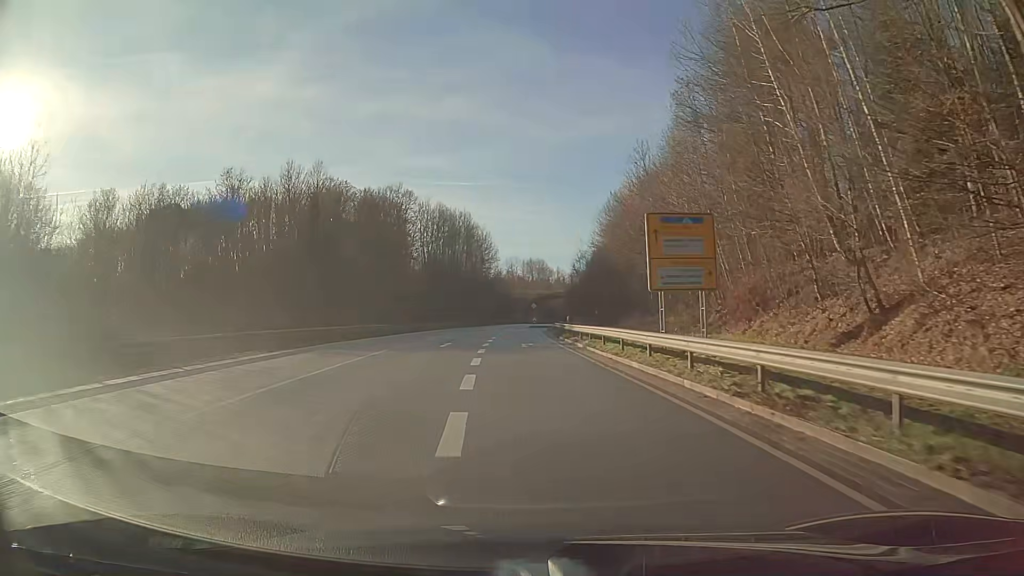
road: primary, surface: asphalt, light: Day
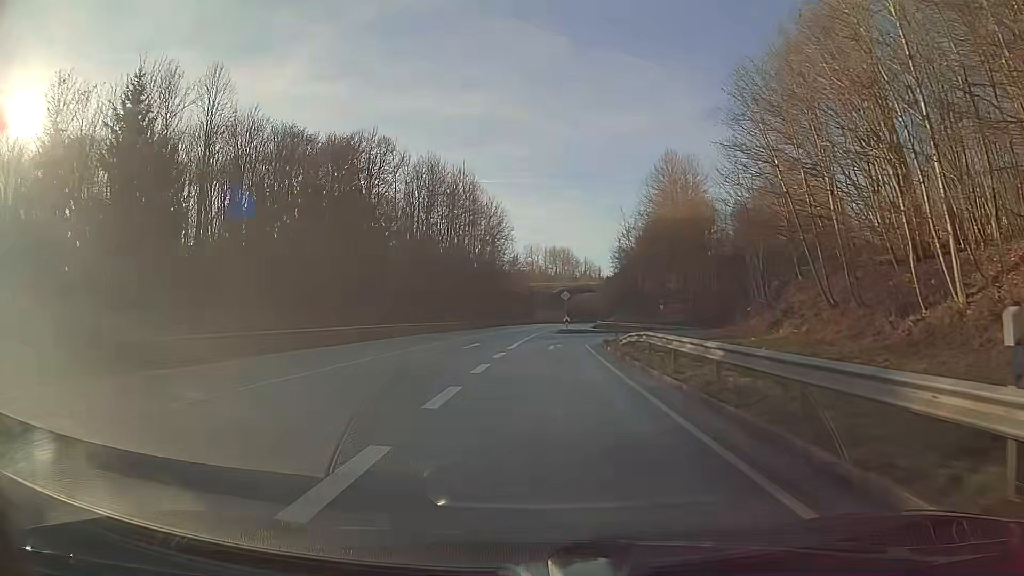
(-0.5, +38.3) m; -1°
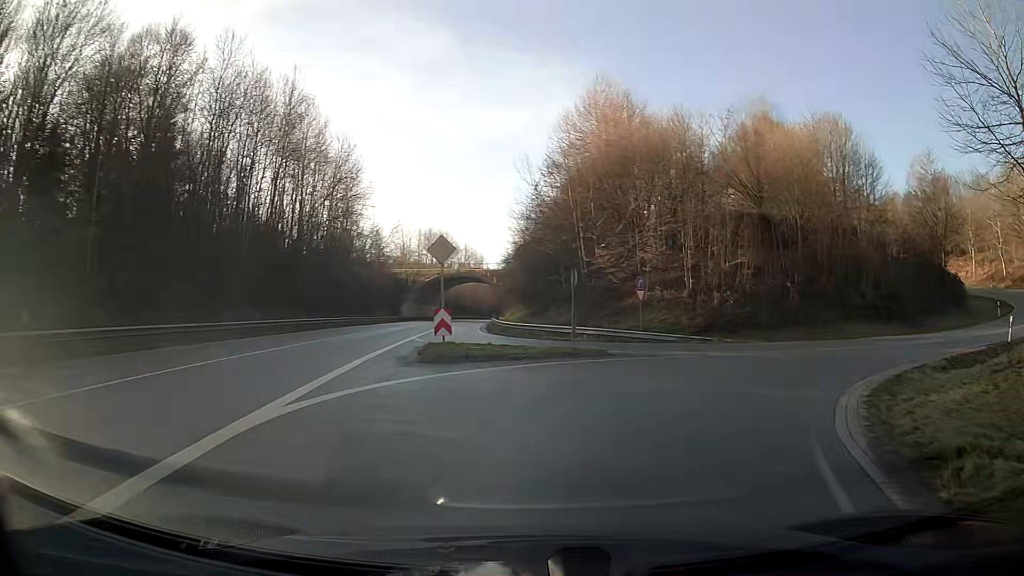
(+1.8, +35.0) m; +15°
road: primary_link
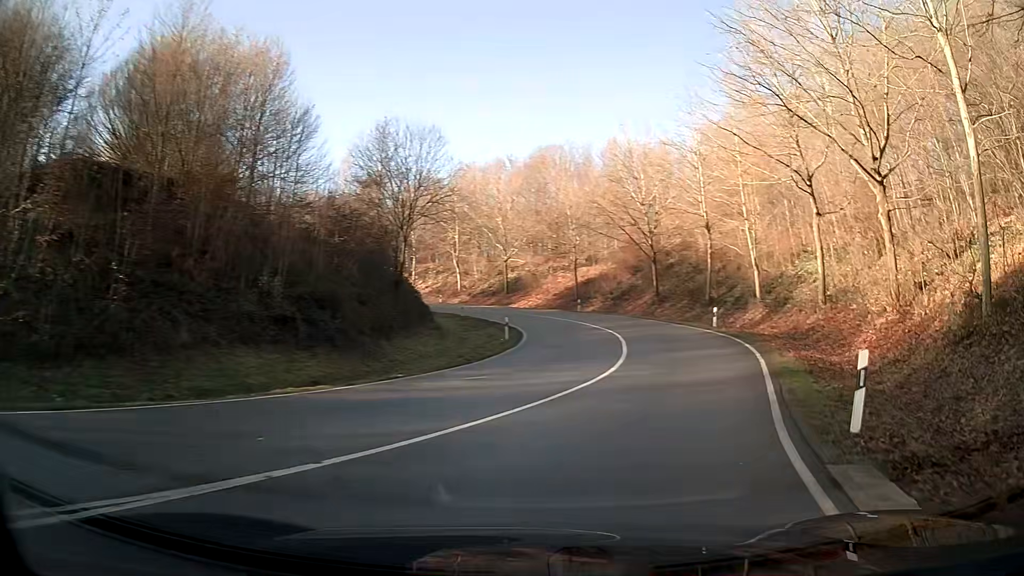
(+8.4, +18.5) m; +51°
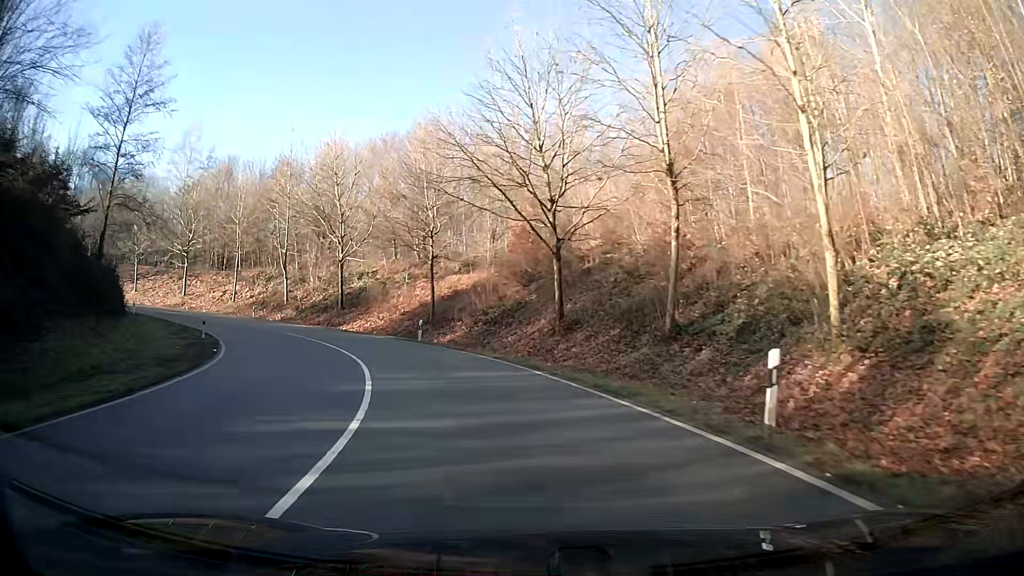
(+2.6, +25.5) m; +1°
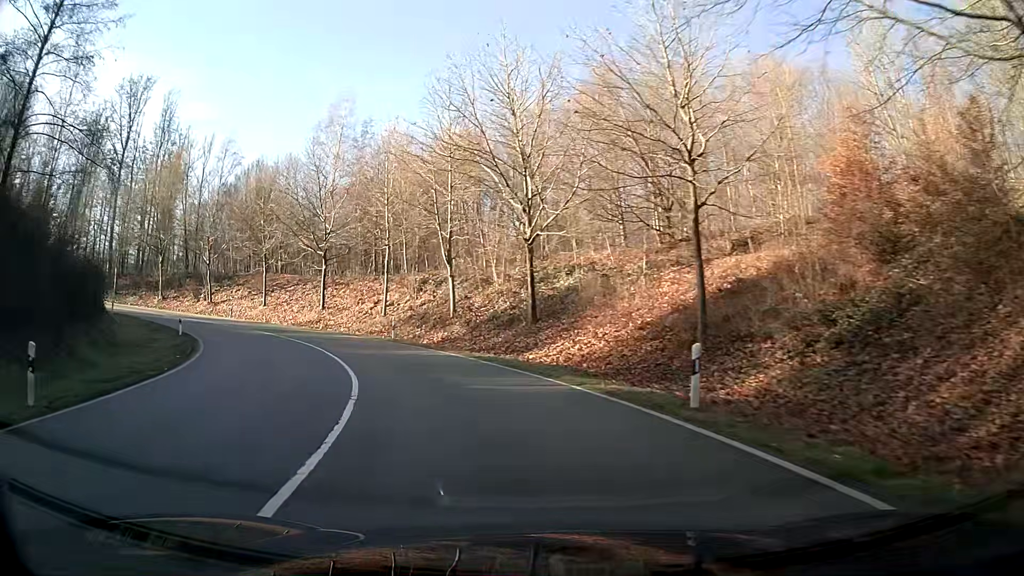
(-3.7, +21.5) m; -20°
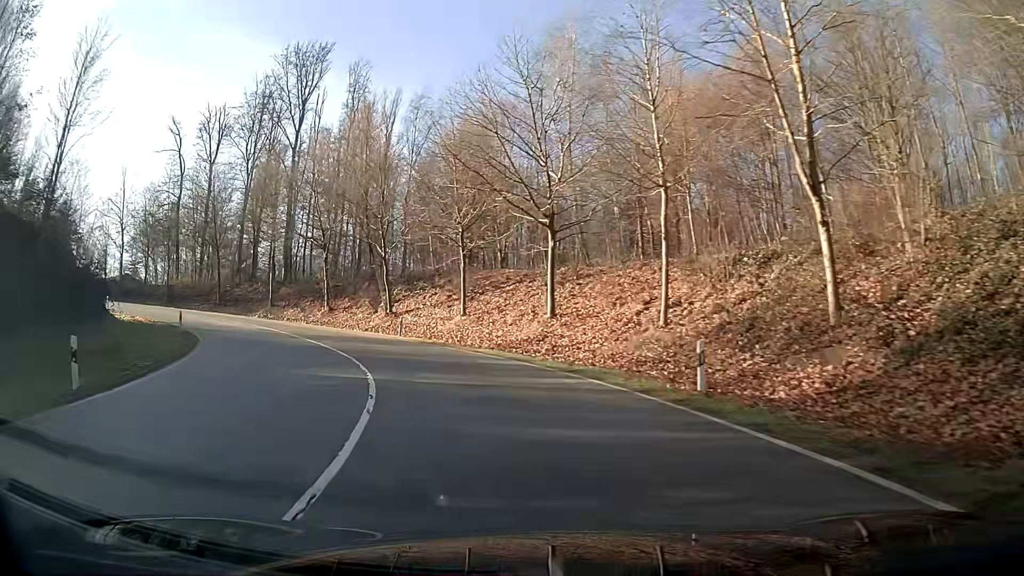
(-4.8, +22.3) m; -24°
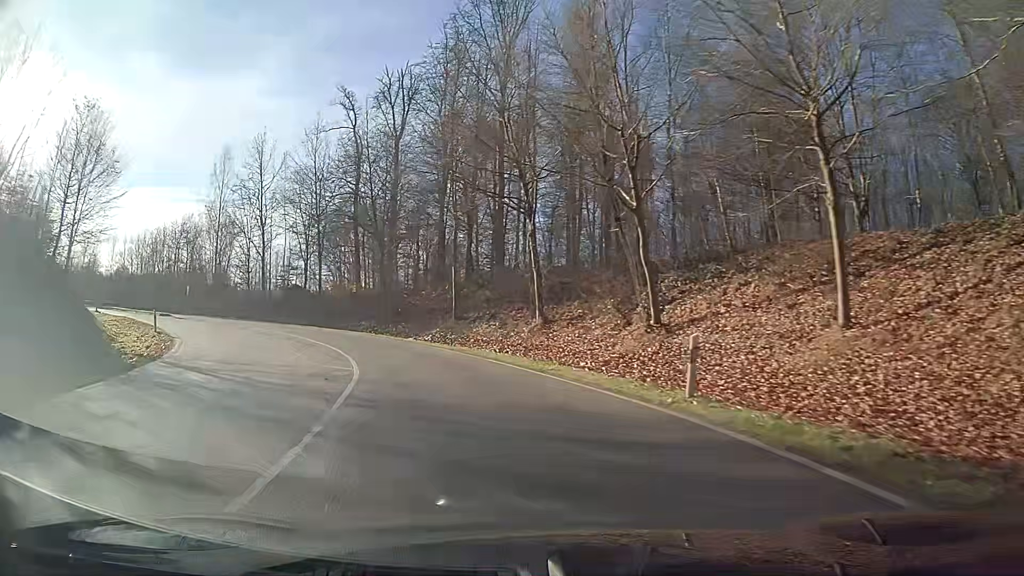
(-4.3, +23.1) m; -21°
